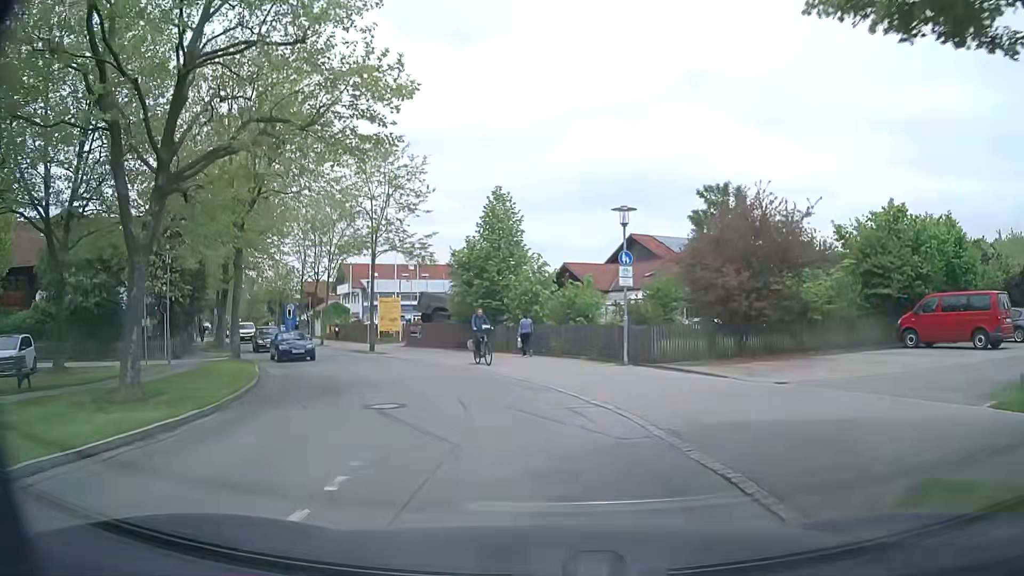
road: residential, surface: asphalt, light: Day
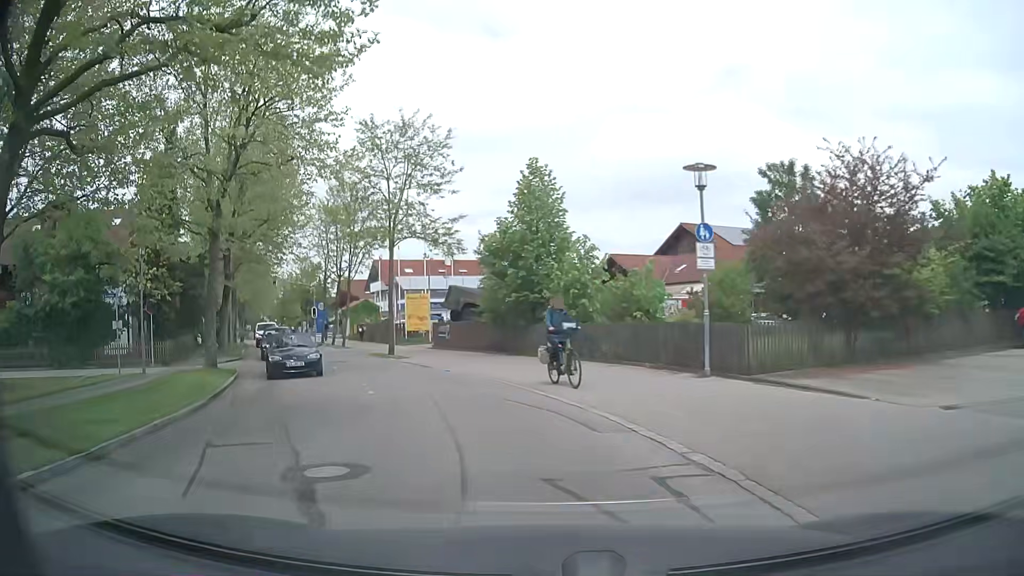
(-0.1, +5.1) m; -4°
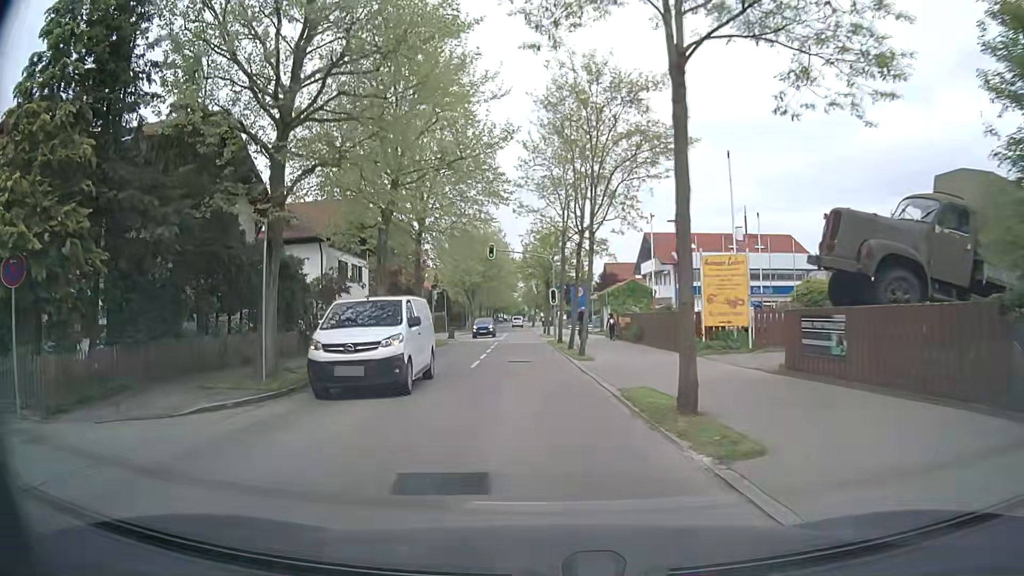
(-4.2, +21.0) m; -23°
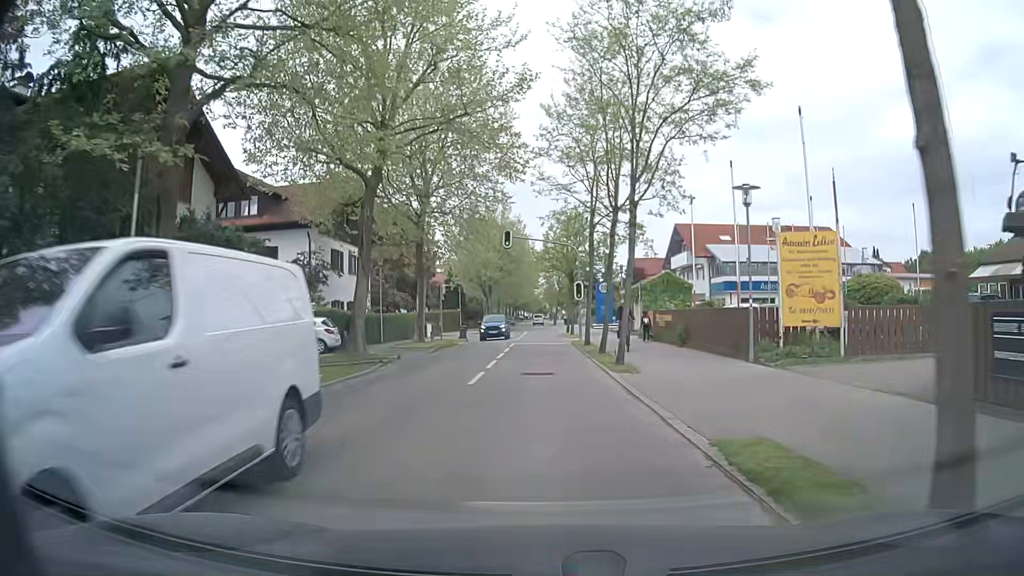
(-0.1, +5.8) m; -1°
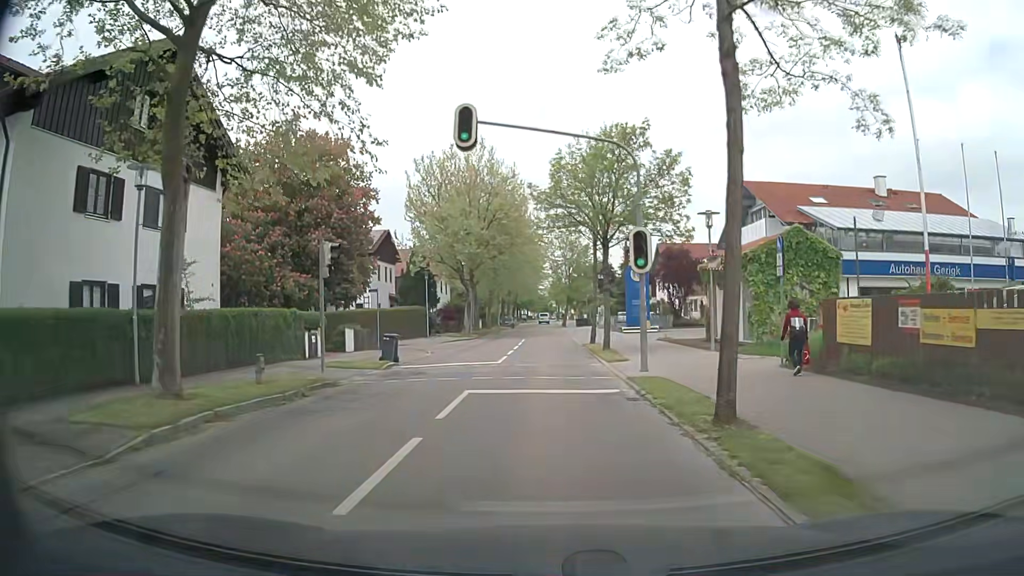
(-0.3, +22.7) m; -1°
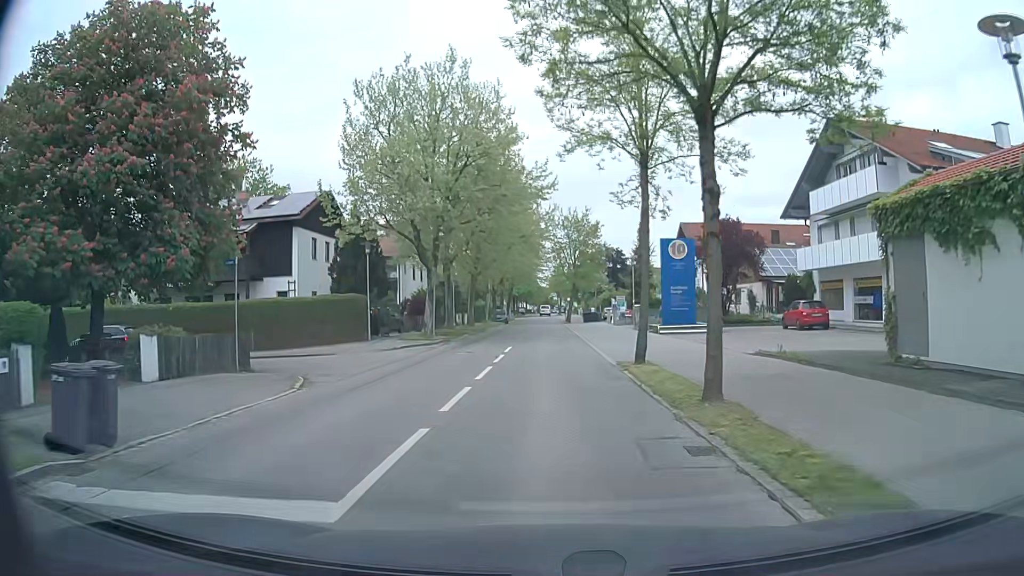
(-0.1, +15.9) m; 0°
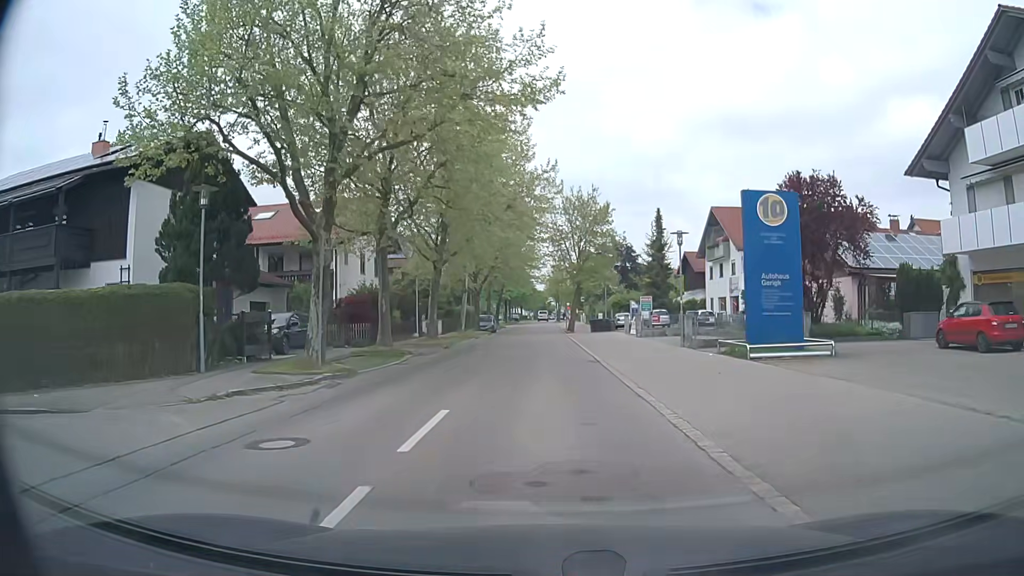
(-0.1, +15.9) m; 0°
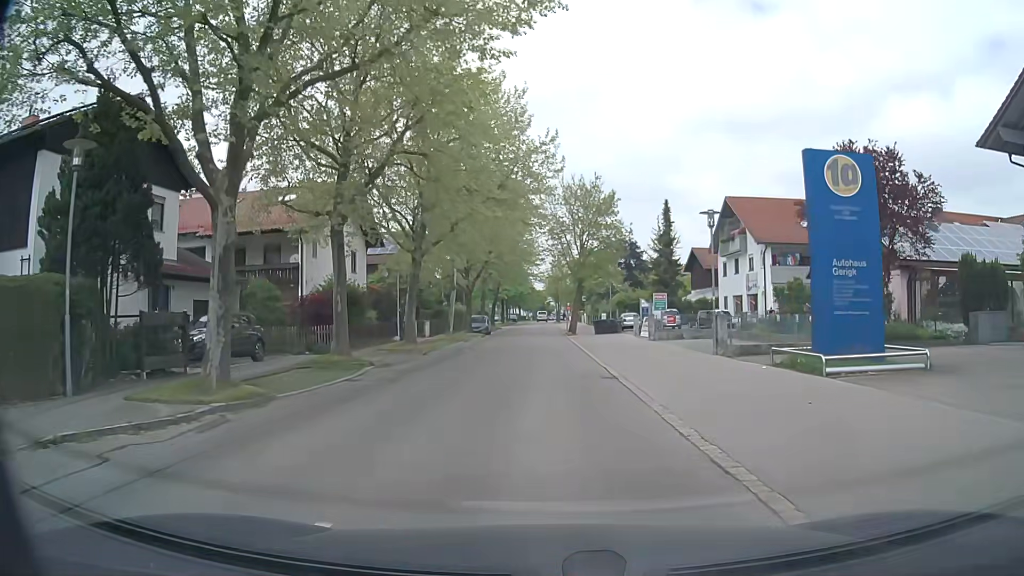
(0.0, +5.4) m; 0°
(0, +10) (0, +20) (0, +30) (0, +40) (0, +50) (0, +60) (0, +70) (0, +80) (0, +90) (0, +100) m
